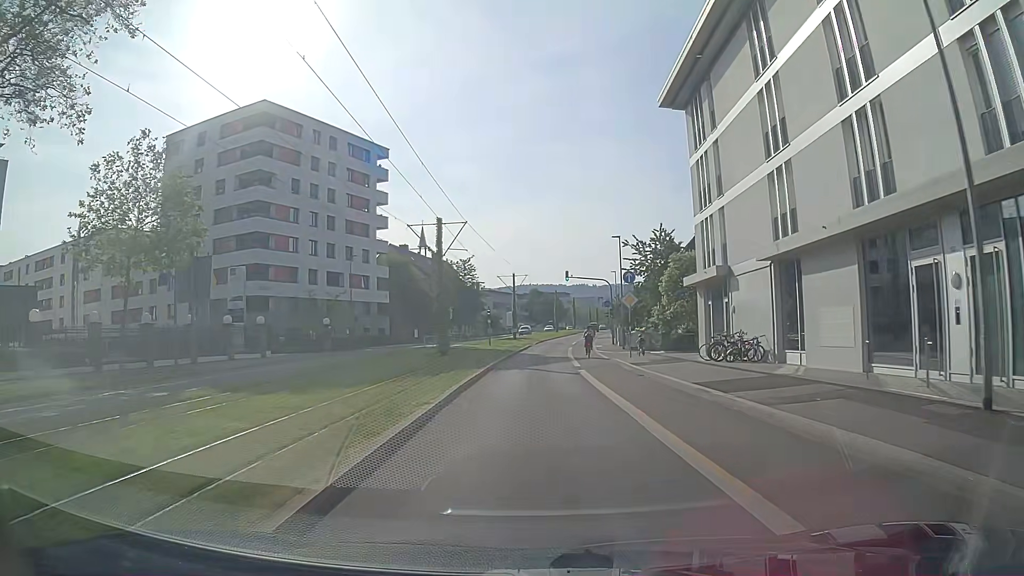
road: secondary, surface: asphalt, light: Day
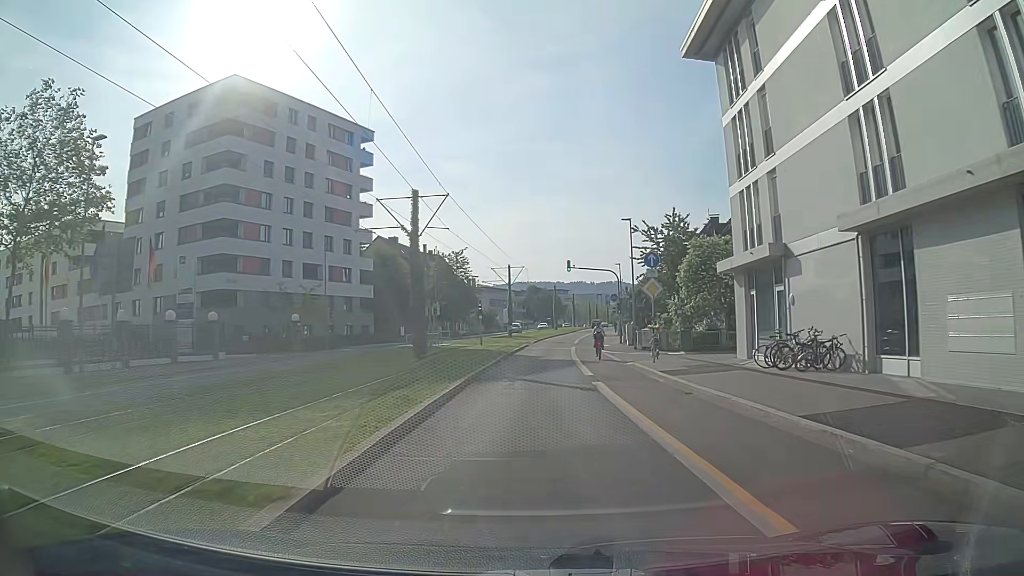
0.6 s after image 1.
(0.0, +6.7) m; +1°
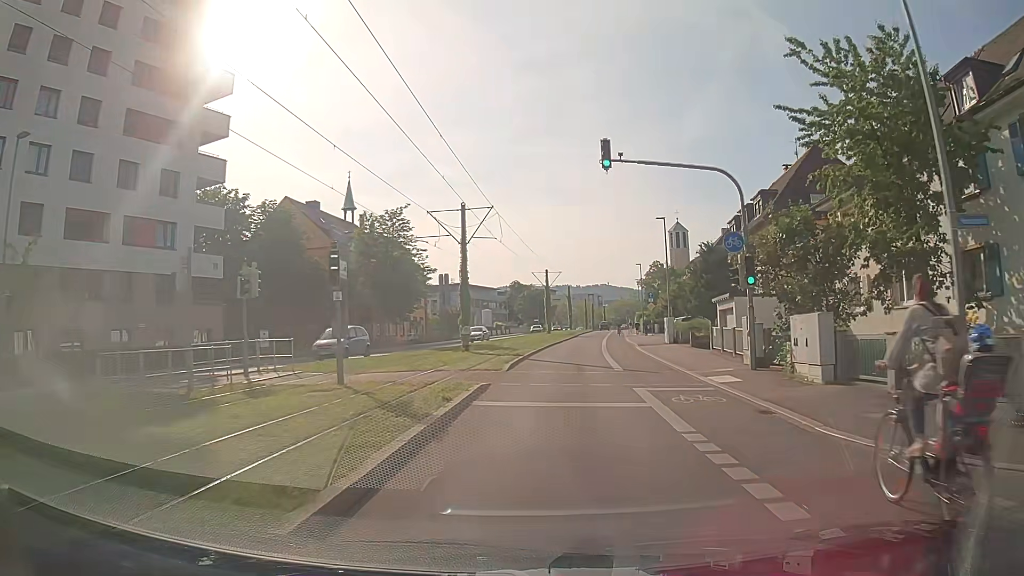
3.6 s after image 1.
(+0.4, +34.2) m; +1°
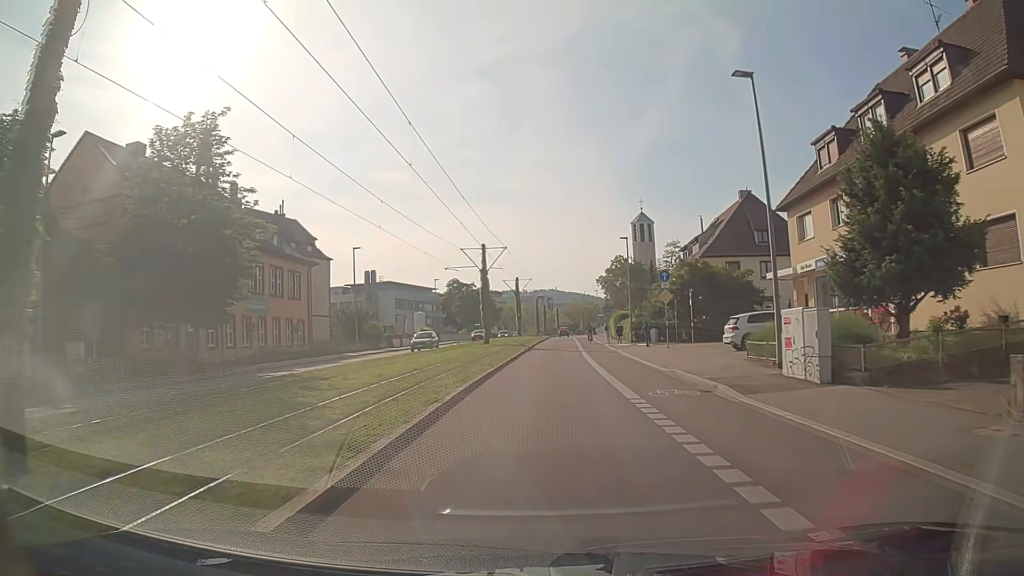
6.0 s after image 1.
(+1.2, +27.7) m; +4°
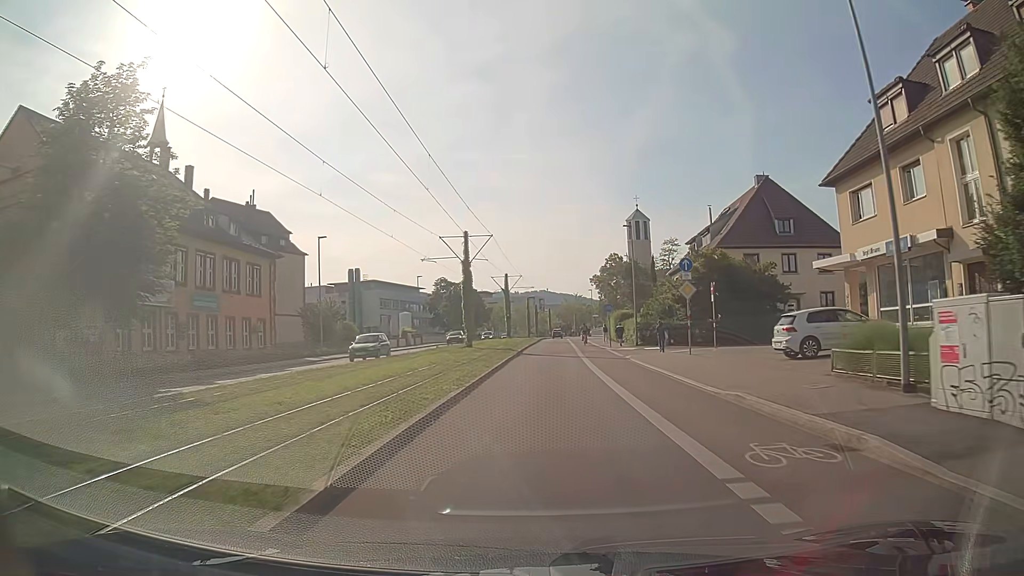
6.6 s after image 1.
(+0.1, +7.0) m; +1°
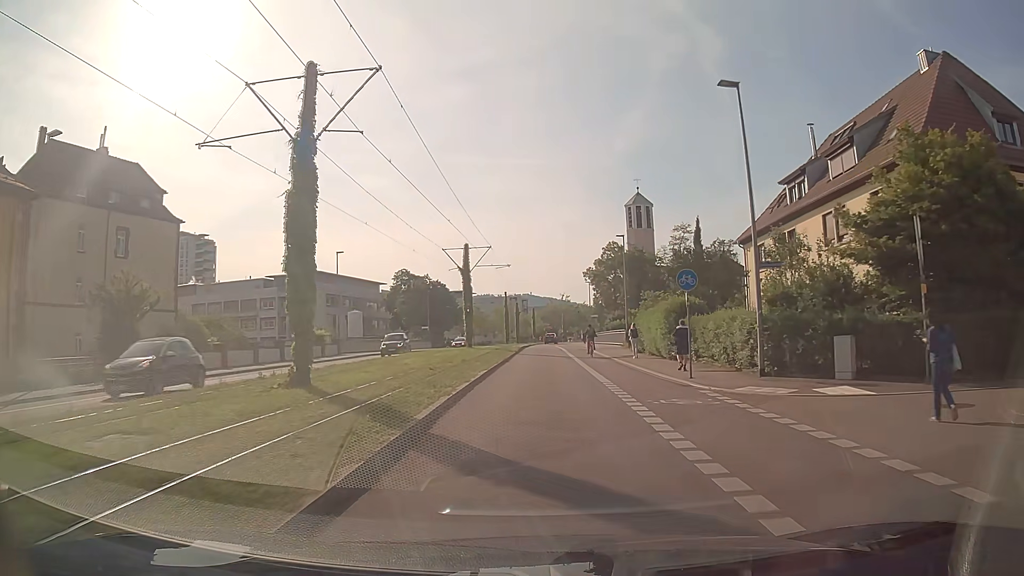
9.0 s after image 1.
(+0.7, +28.4) m; +1°
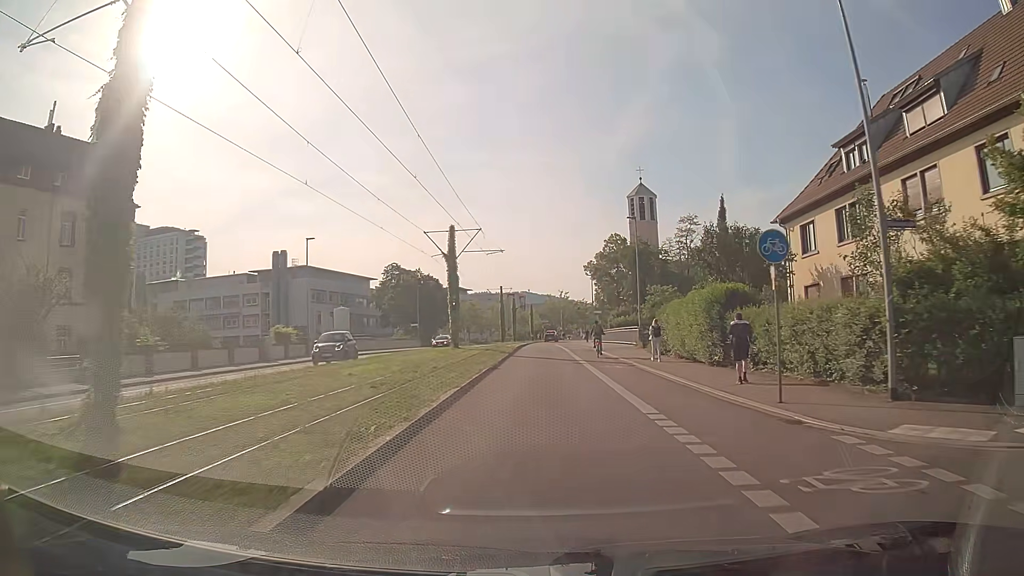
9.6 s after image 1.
(0.0, +7.2) m; 0°
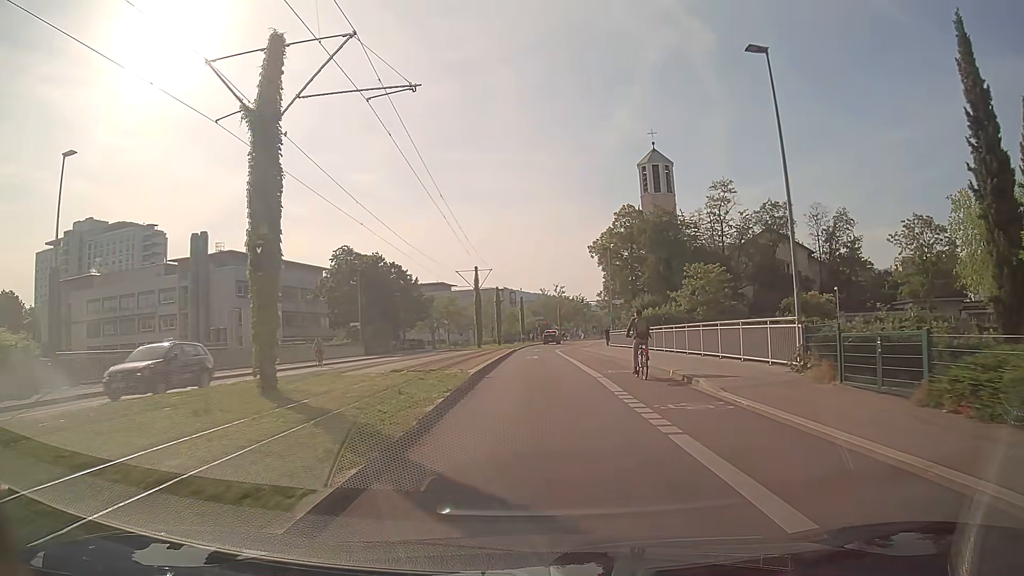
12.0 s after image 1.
(+0.3, +27.3) m; 0°
(0, +10) (0, +20) (0, +30) (0, +40) (0, +50) (+1, +60) (+3, +70) (+5, +80) (+6, +90) (+7, +99) m
